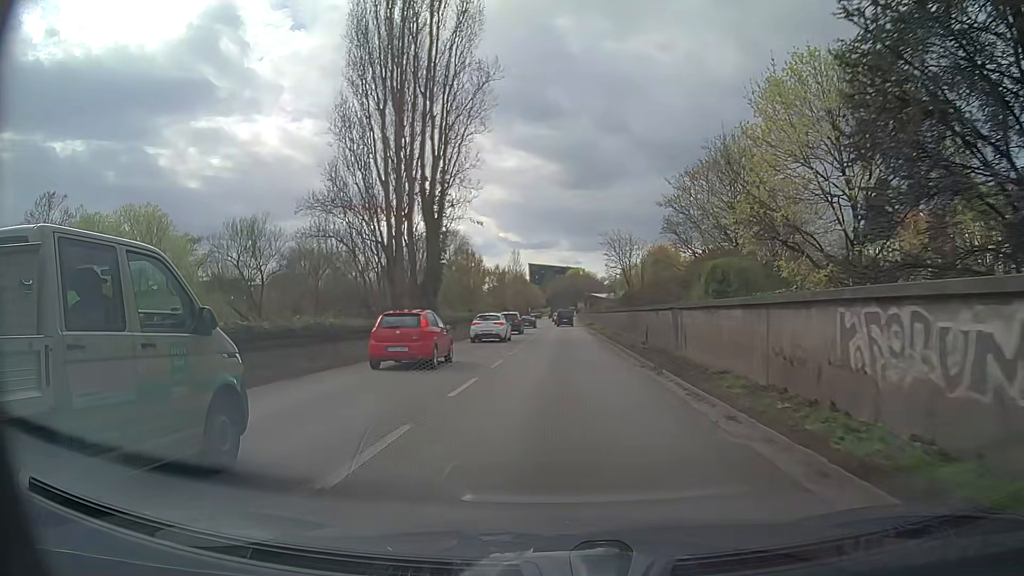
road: trunk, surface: asphalt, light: Day
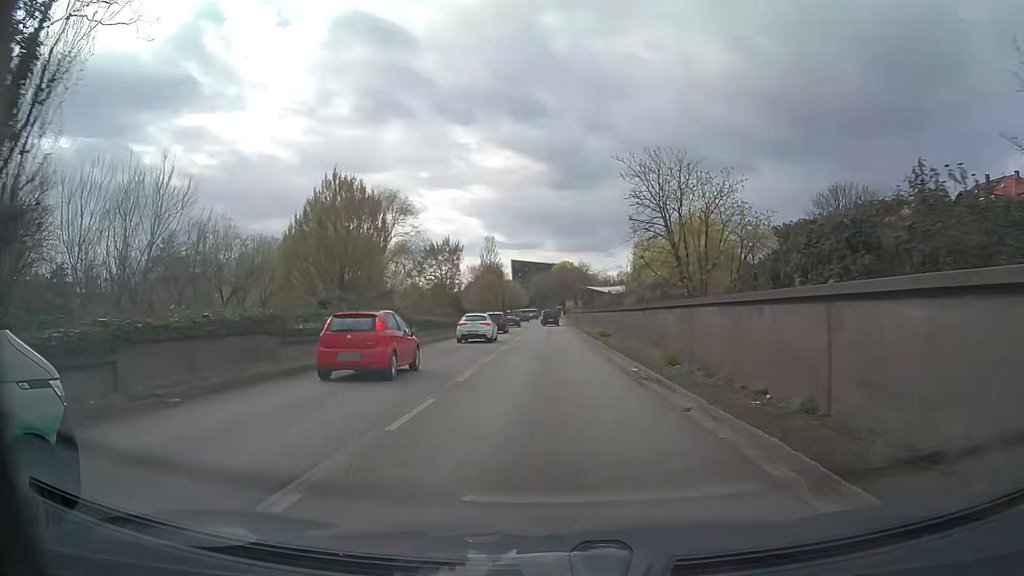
(+0.4, +33.3) m; +1°
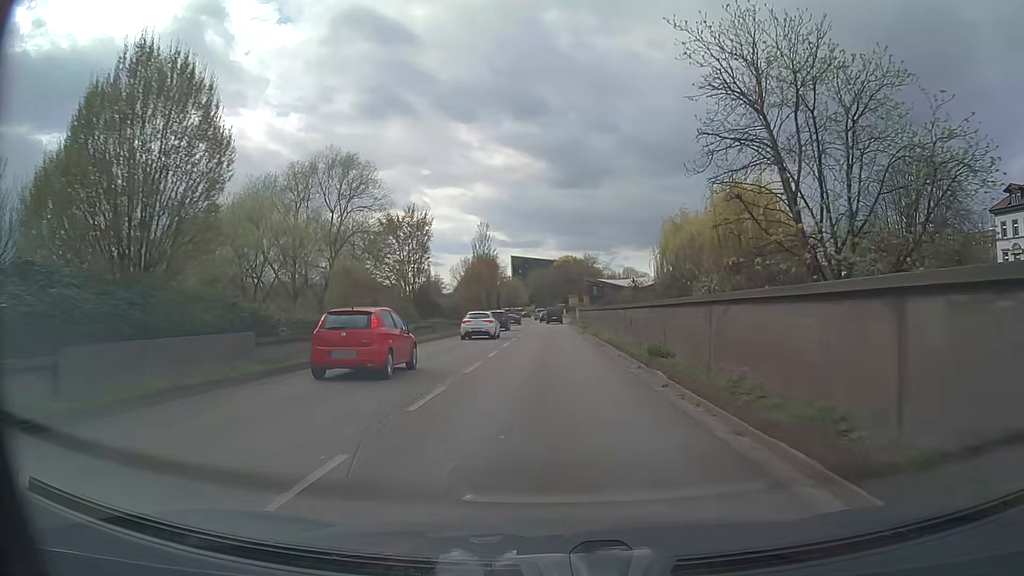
(0.0, +16.7) m; 0°
(0, +10) (0, +20) (0, +30) (0, +40) (0, +50) (0, +60) (0, +70) (0, +80) (0, +90) (-1, +100) m
